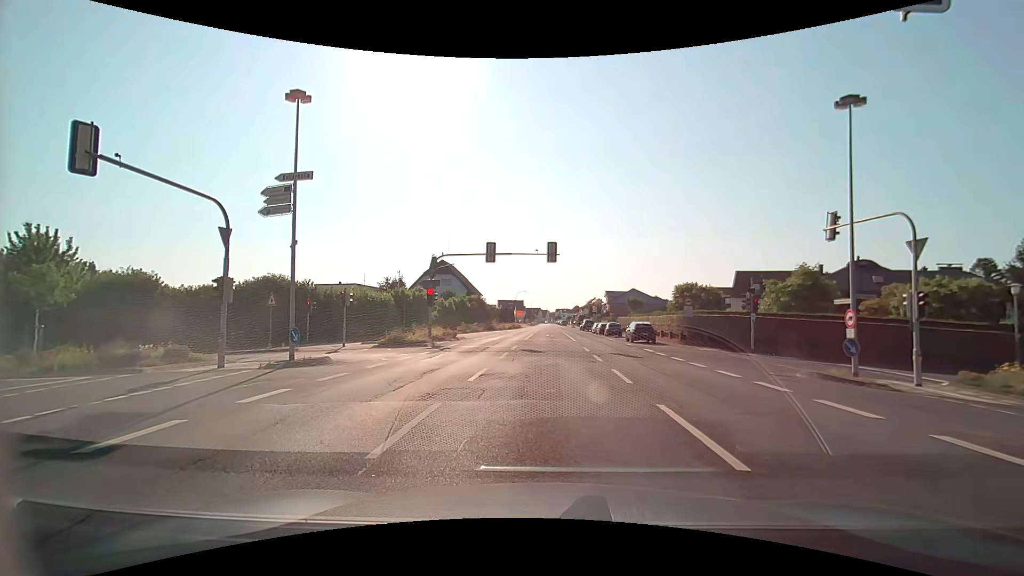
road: primary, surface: asphalt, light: Day
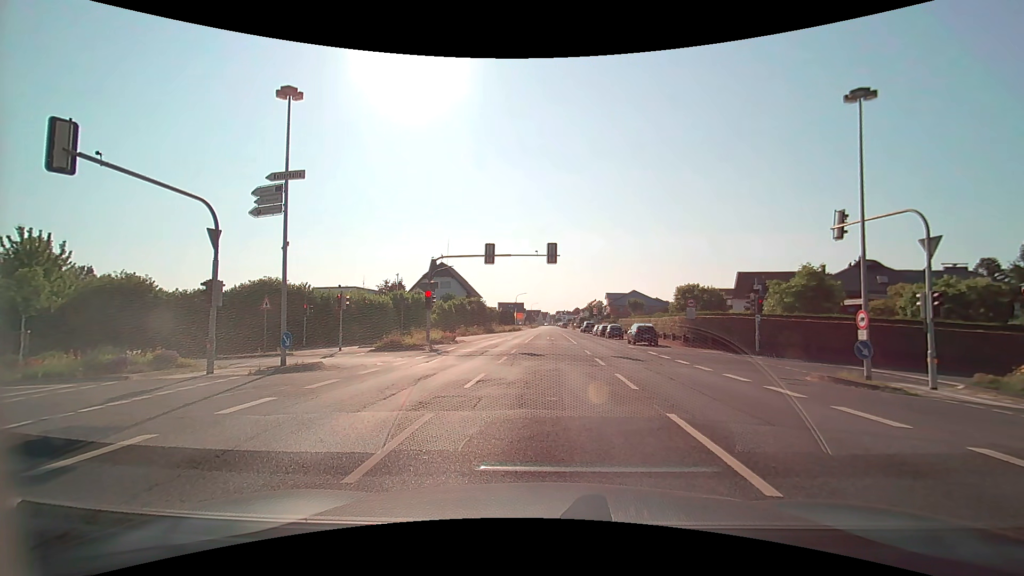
(0.0, +0.6) m; 0°
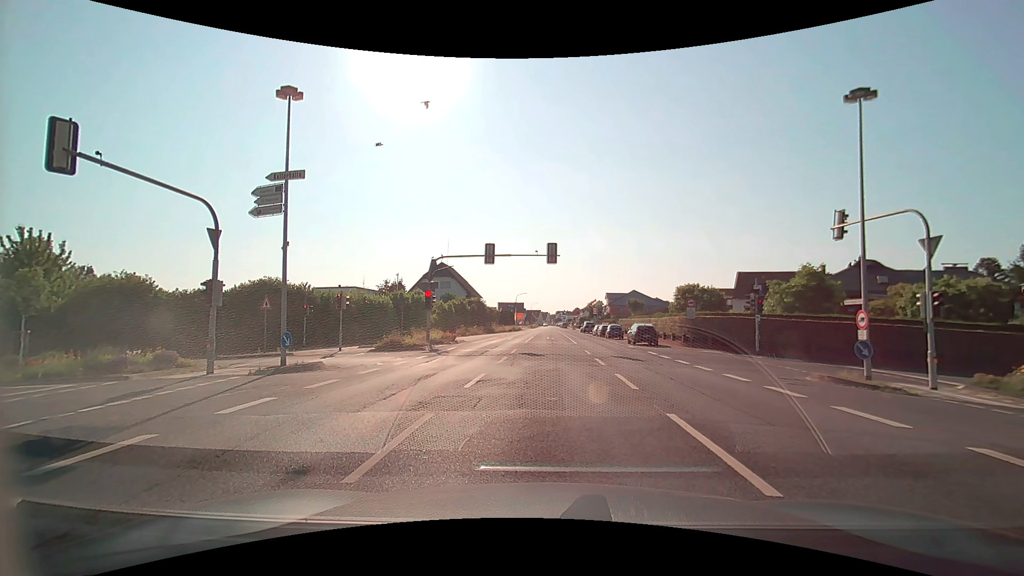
(0.0, 0.0) m; 0°
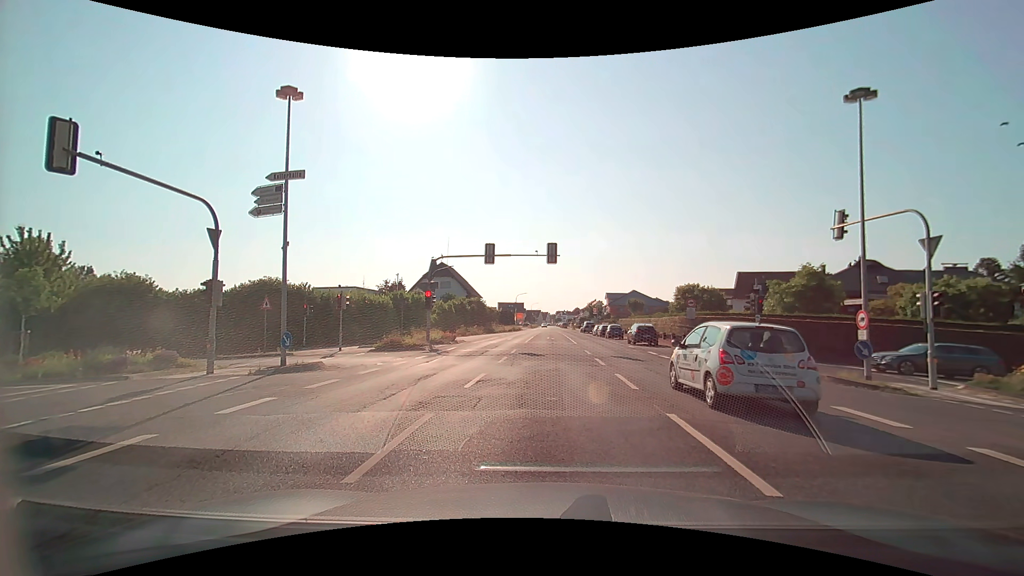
(0.0, 0.0) m; 0°
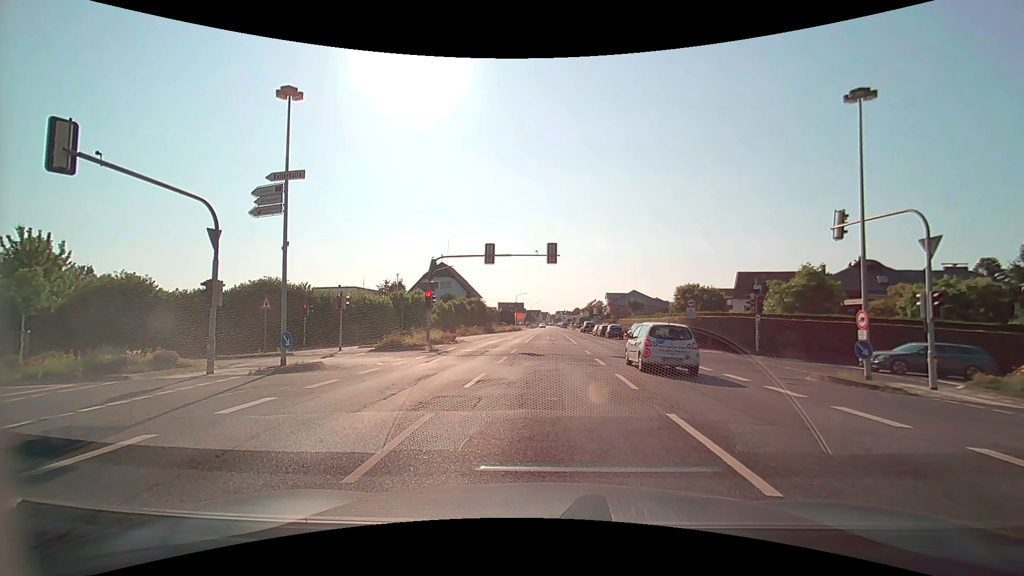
(0.0, 0.0) m; 0°
